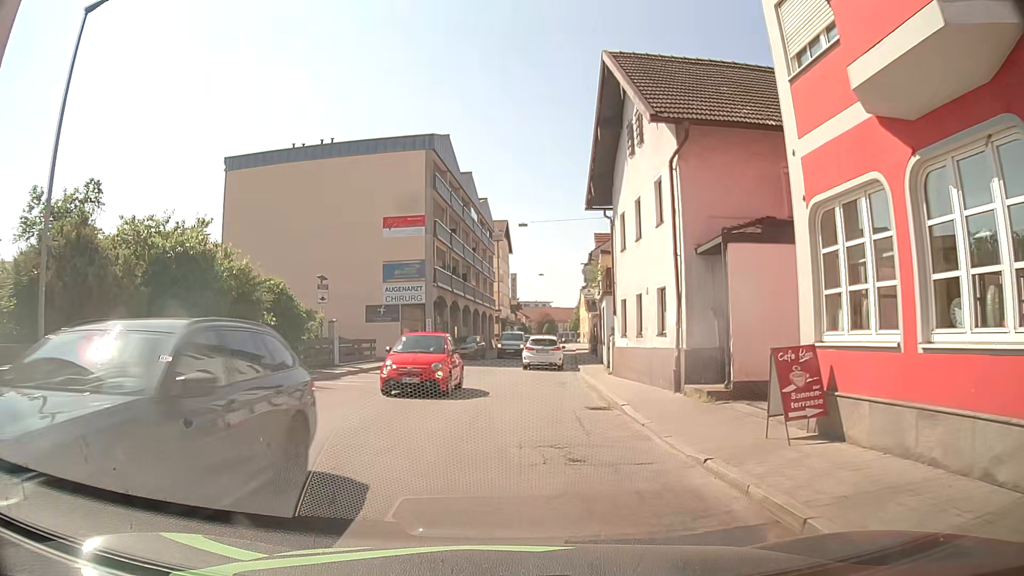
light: Day
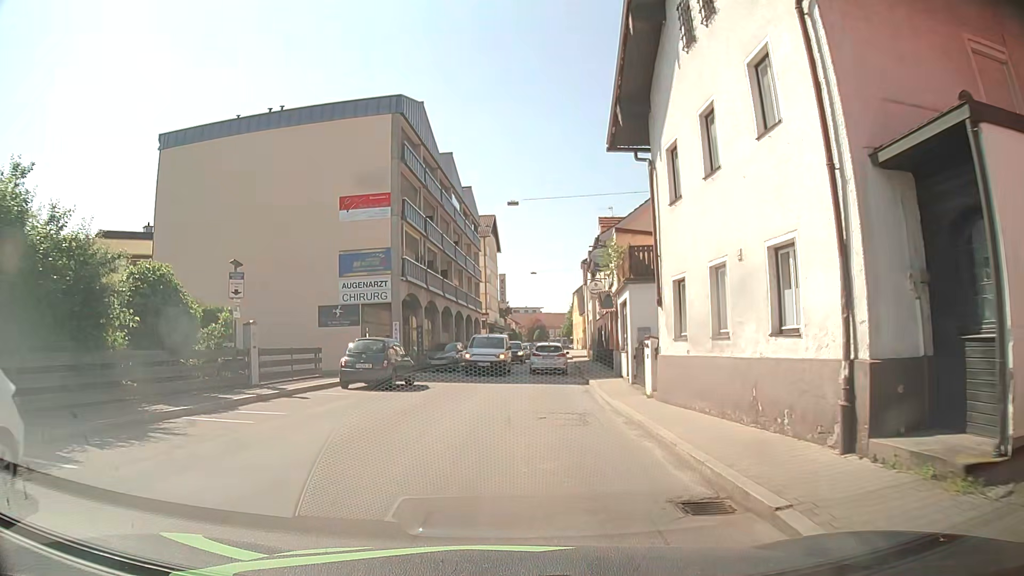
(+0.1, +8.0) m; +1°
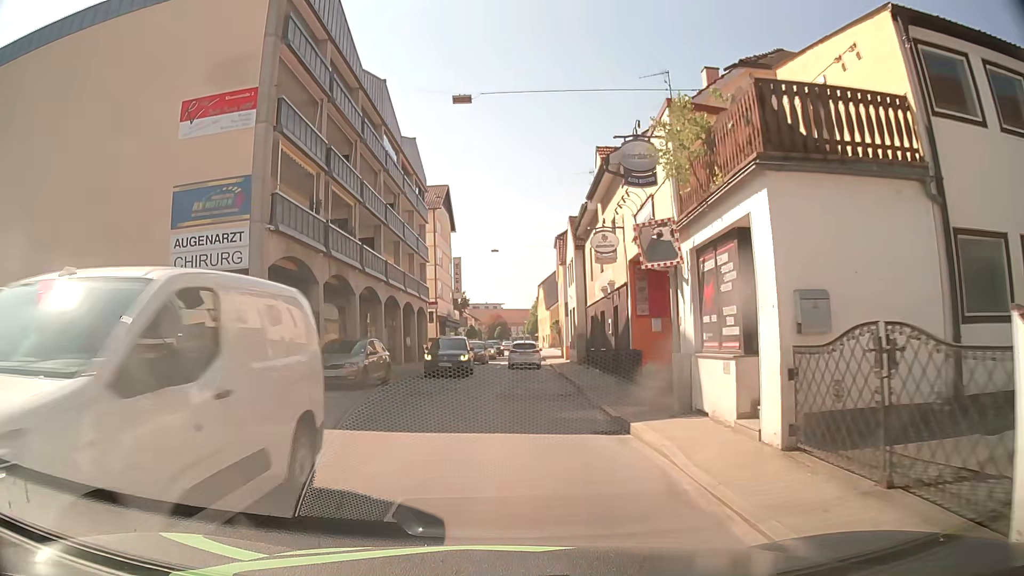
(+0.5, +13.7) m; +5°
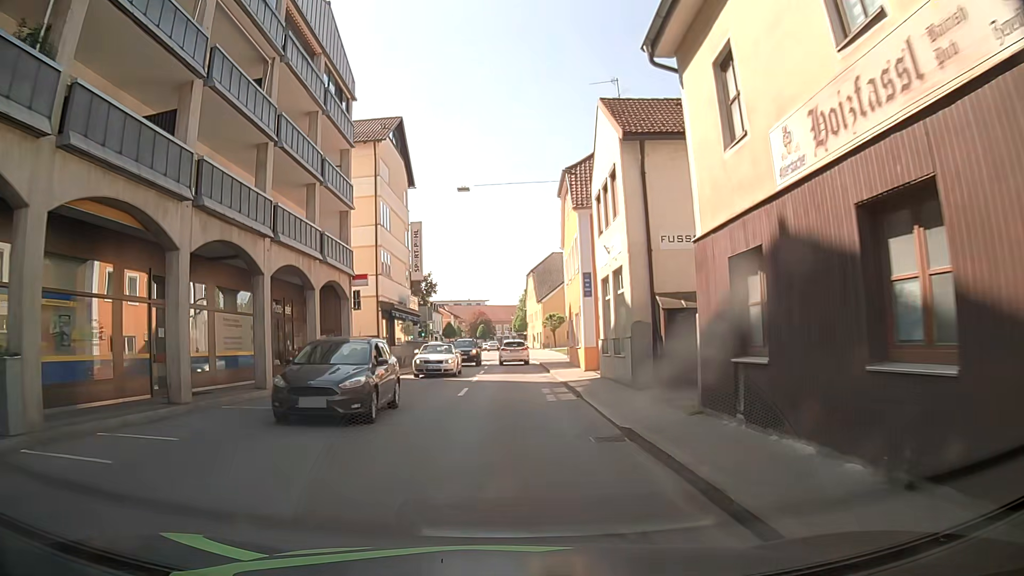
(0.0, +19.6) m; 0°
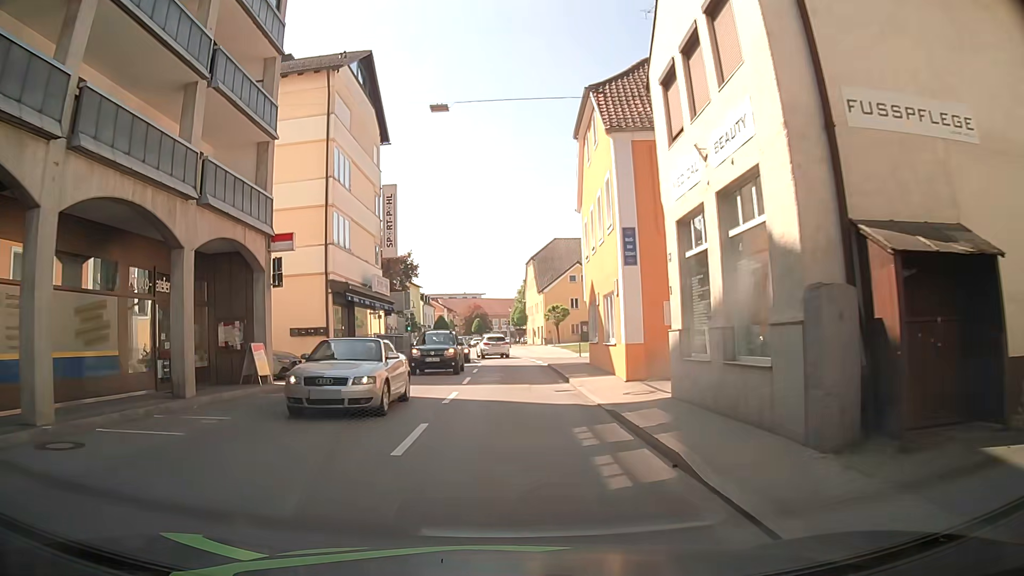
(+0.2, +10.0) m; +1°
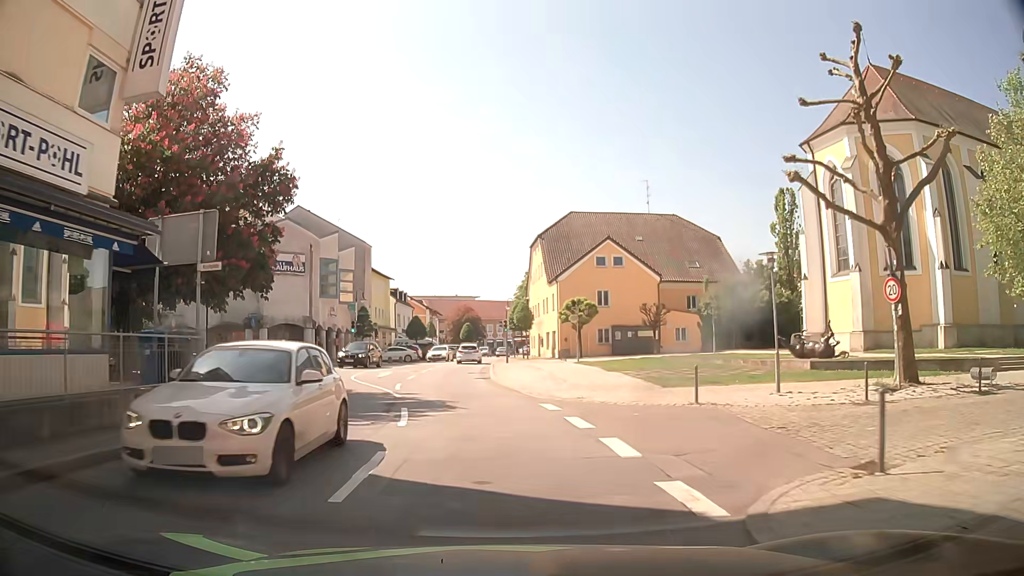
(0.0, +26.0) m; 0°
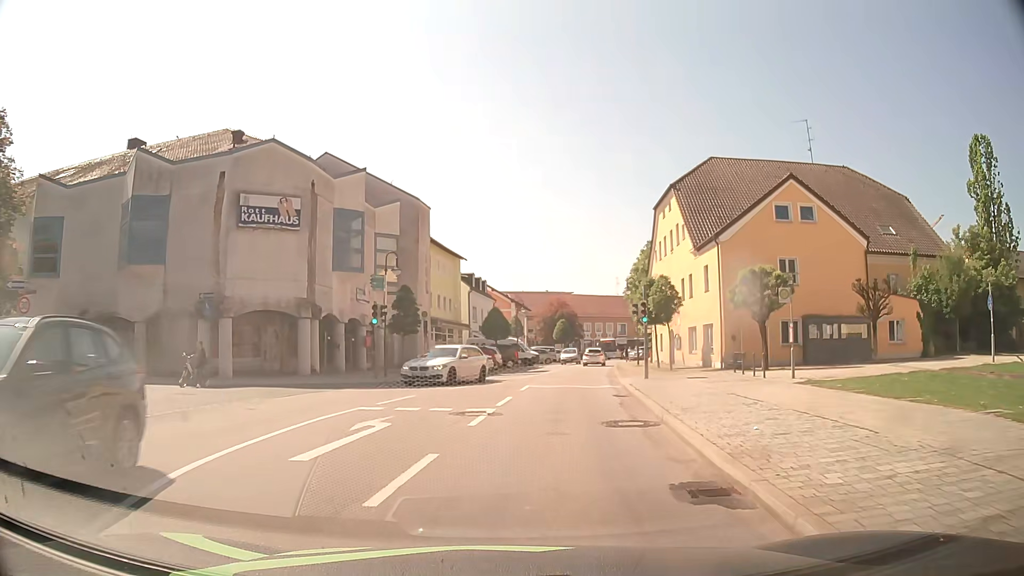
(-1.5, +21.1) m; -7°
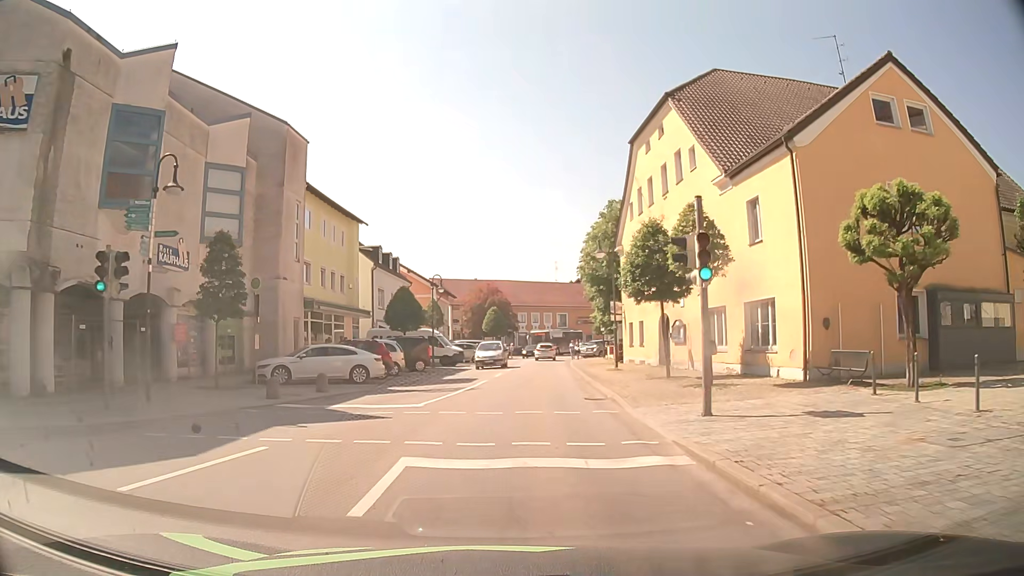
(+0.9, +16.0) m; +5°
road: secondary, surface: asphalt
(0, +10) (+1, +20) (+1, +30) (+2, +40) (+3, +50) (+4, +60) (+5, +70) (+7, +80) (+10, +89) (+15, +98) m
